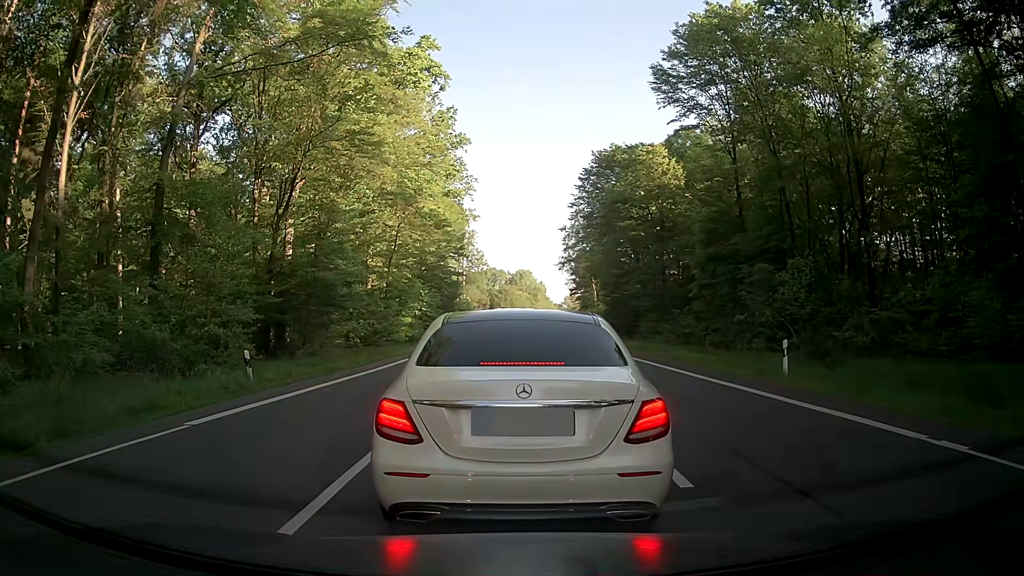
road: primary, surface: asphalt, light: Day
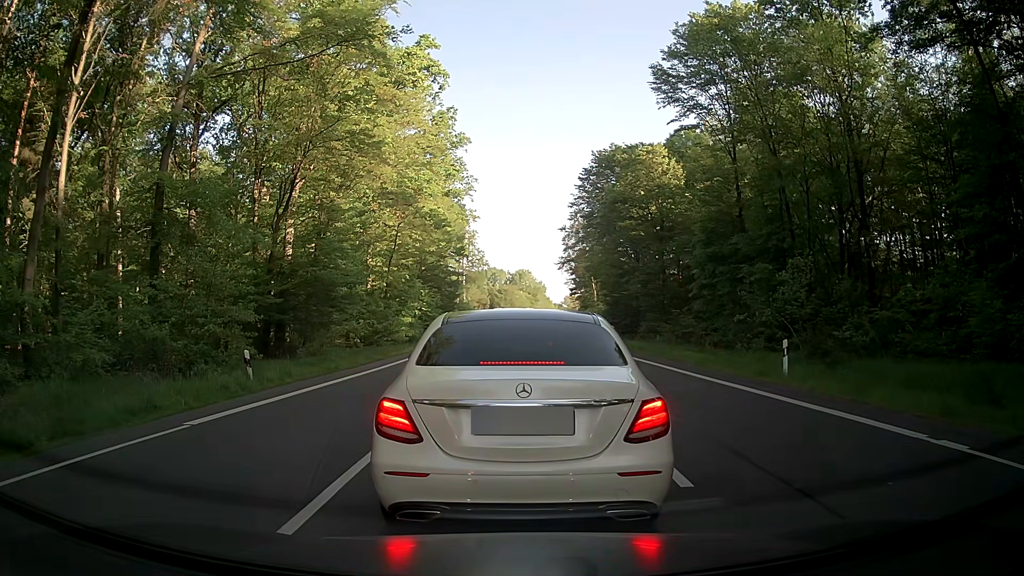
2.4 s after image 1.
(0.0, +0.1) m; 0°
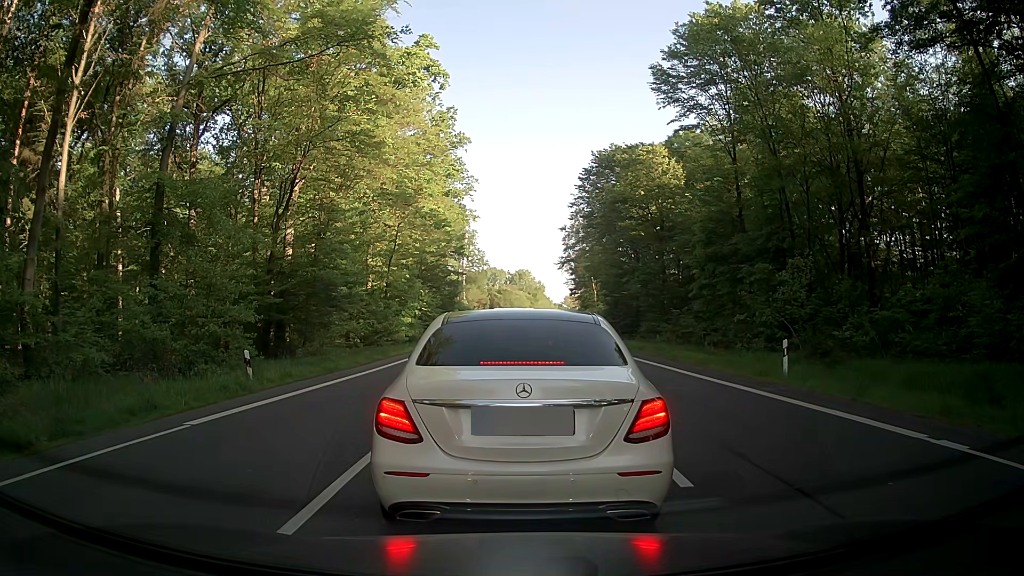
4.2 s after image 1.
(0.0, 0.0) m; 0°
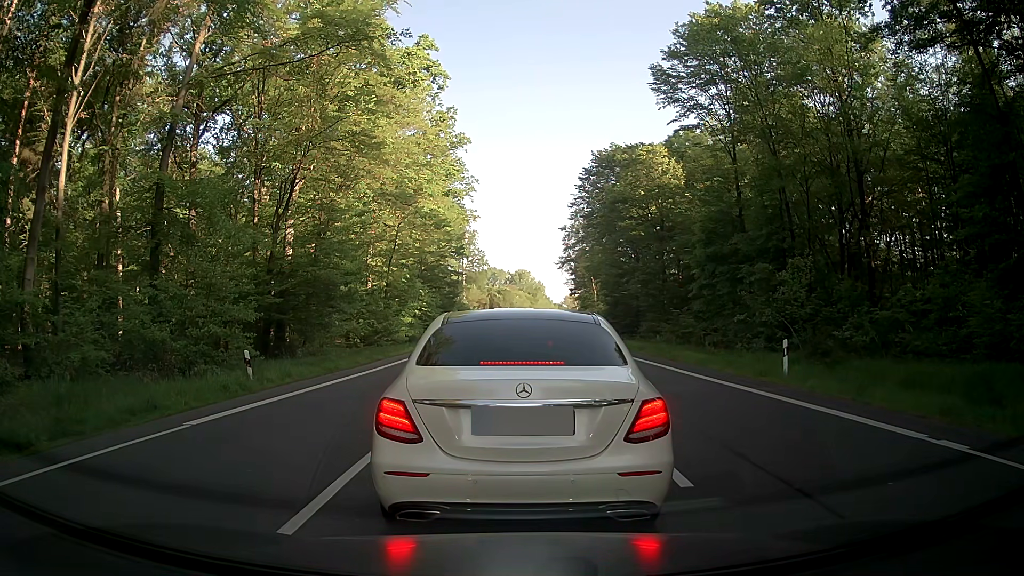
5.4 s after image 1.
(0.0, 0.0) m; 0°
